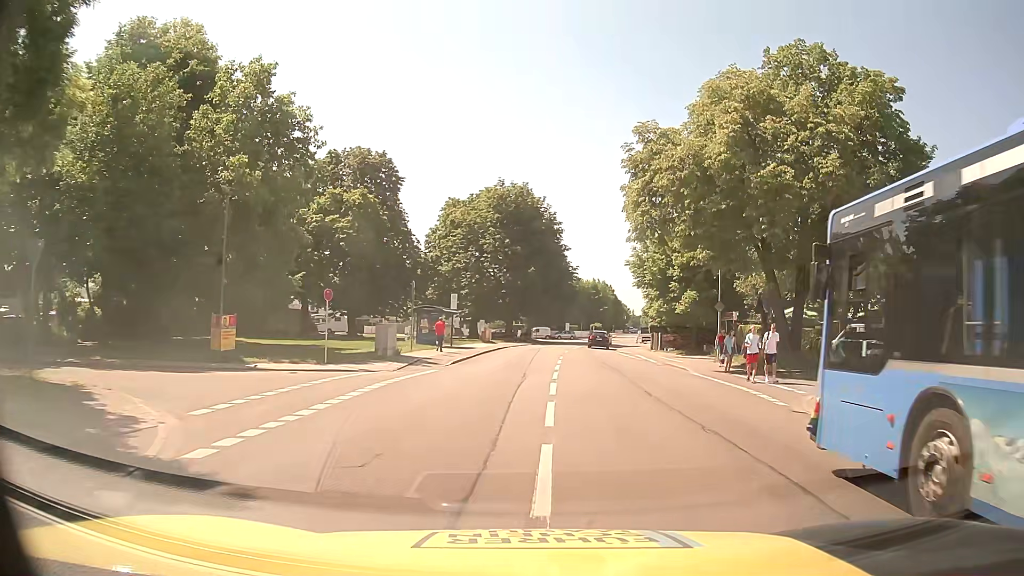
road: secondary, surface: asphalt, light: Day
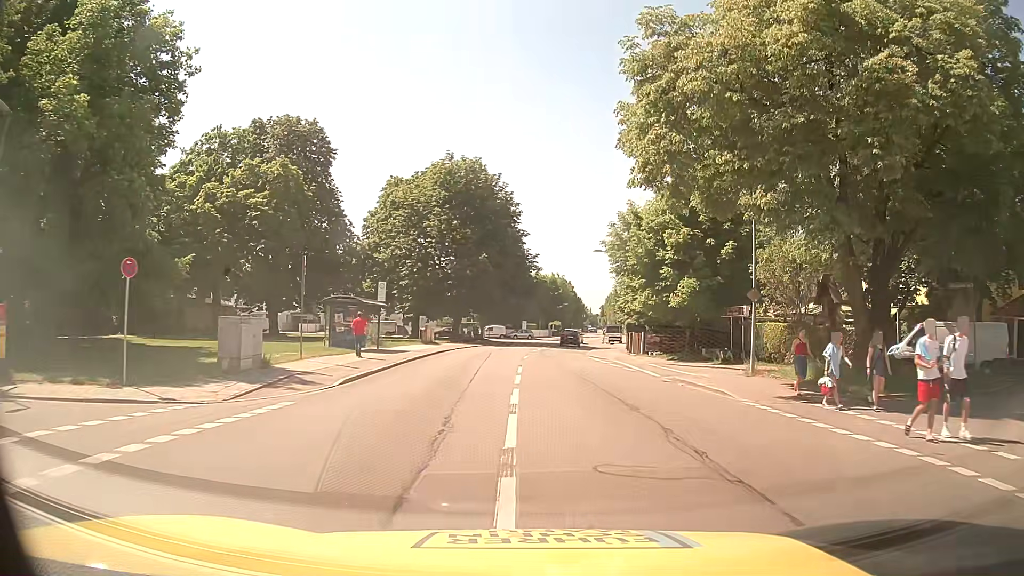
(+0.4, +11.1) m; +4°
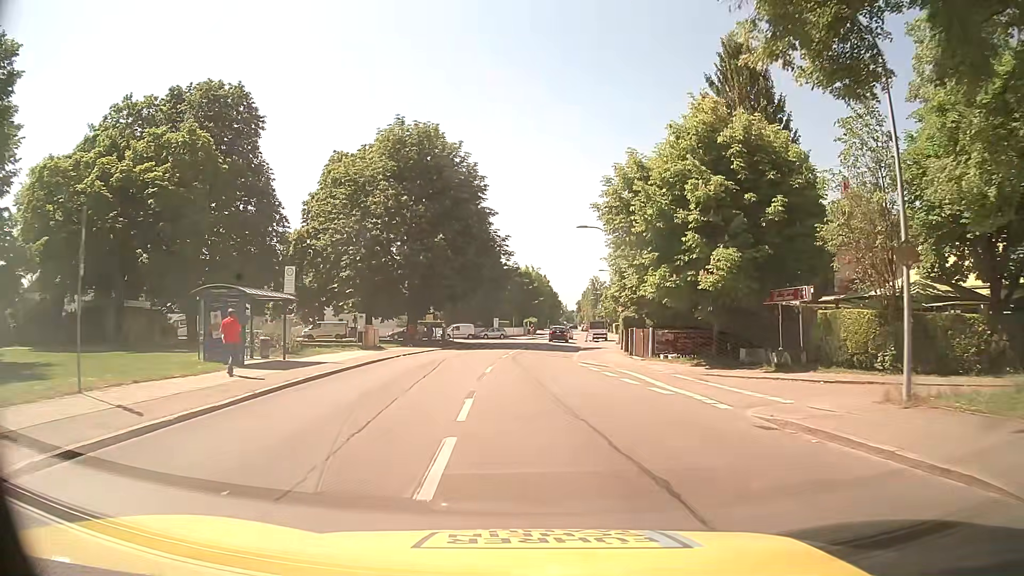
(+0.4, +11.4) m; +3°
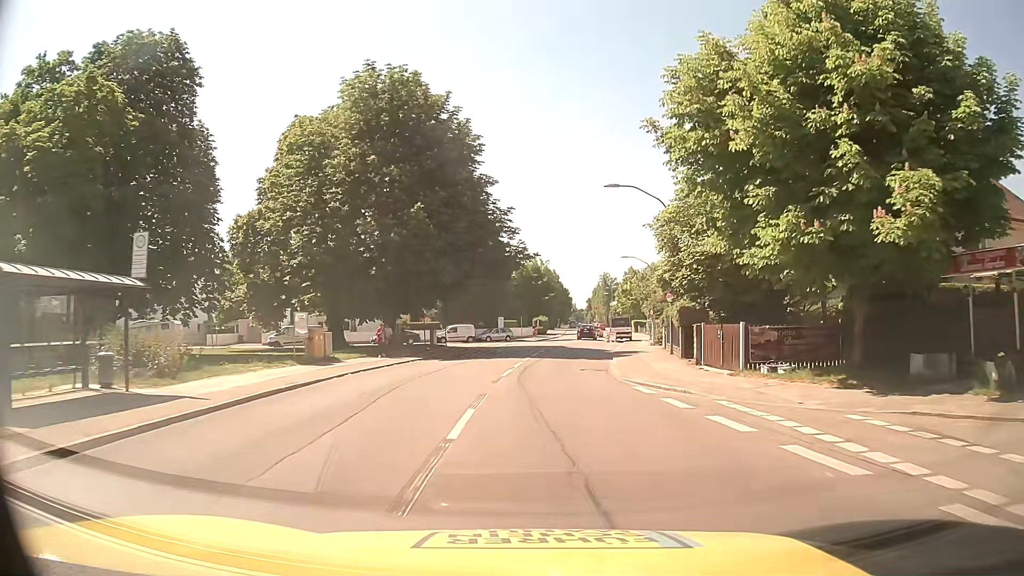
(-0.2, +12.5) m; -1°
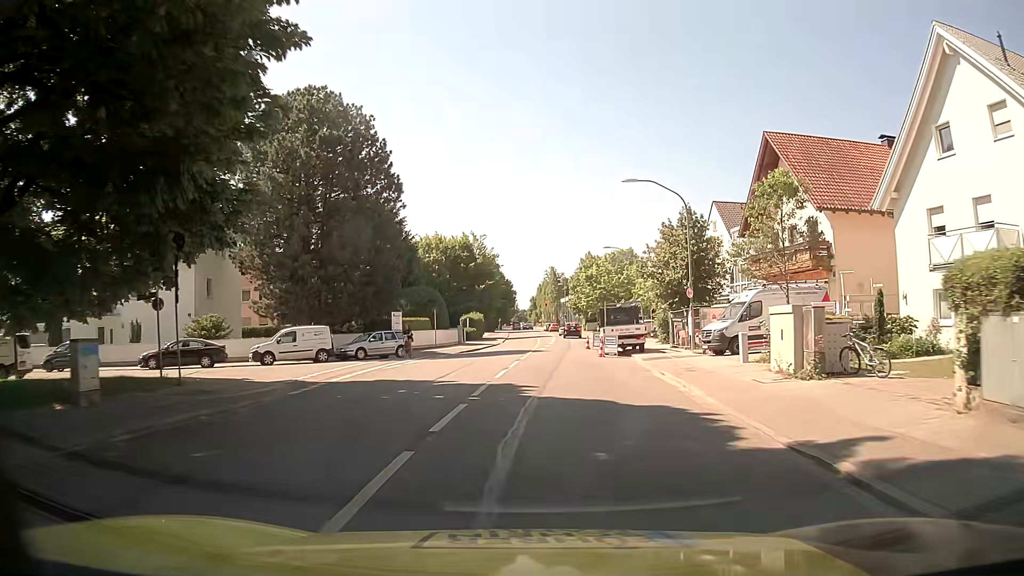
(+1.3, +33.2) m; +5°
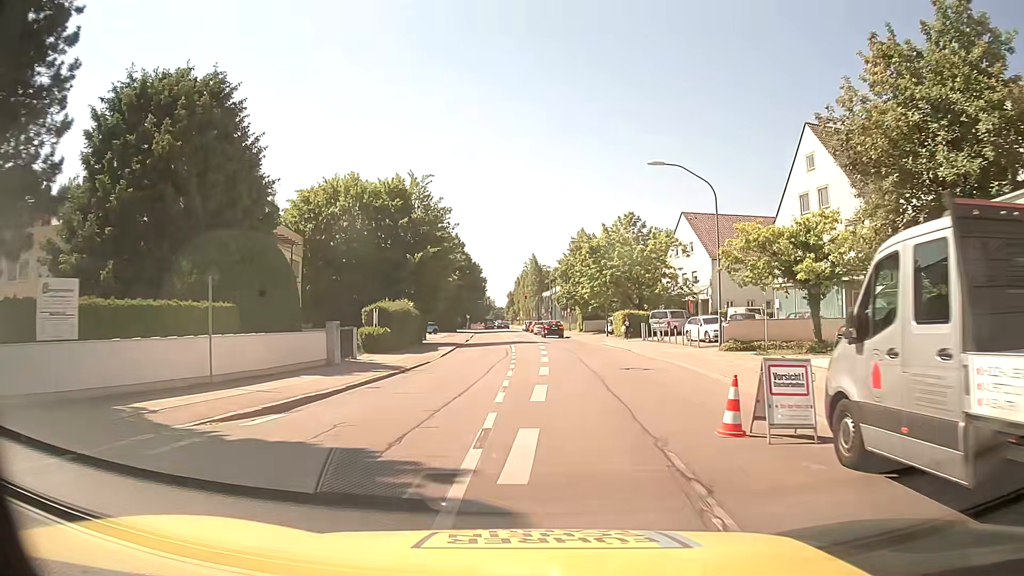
(+0.4, +31.4) m; +1°
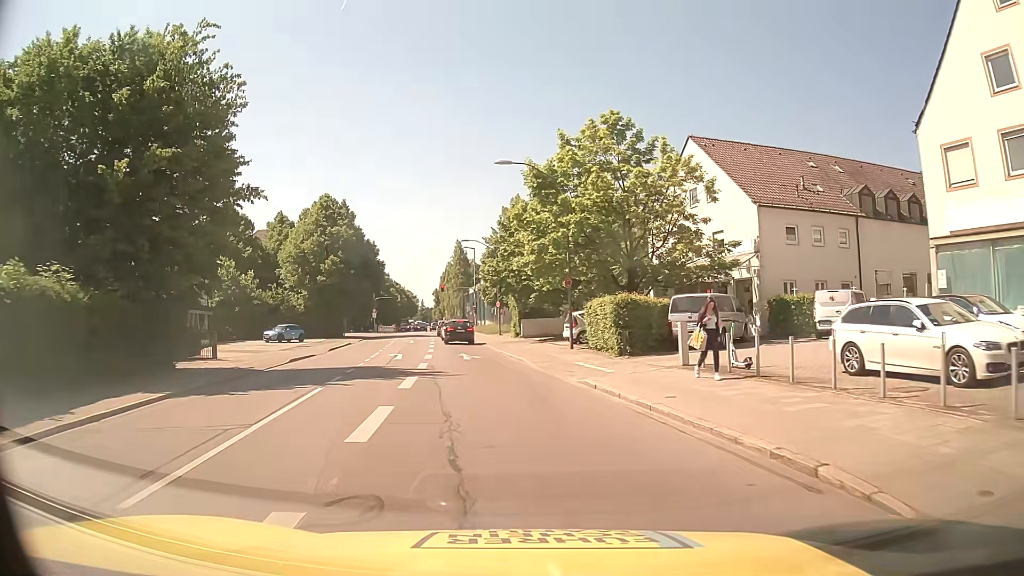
(+1.9, +27.8) m; +6°
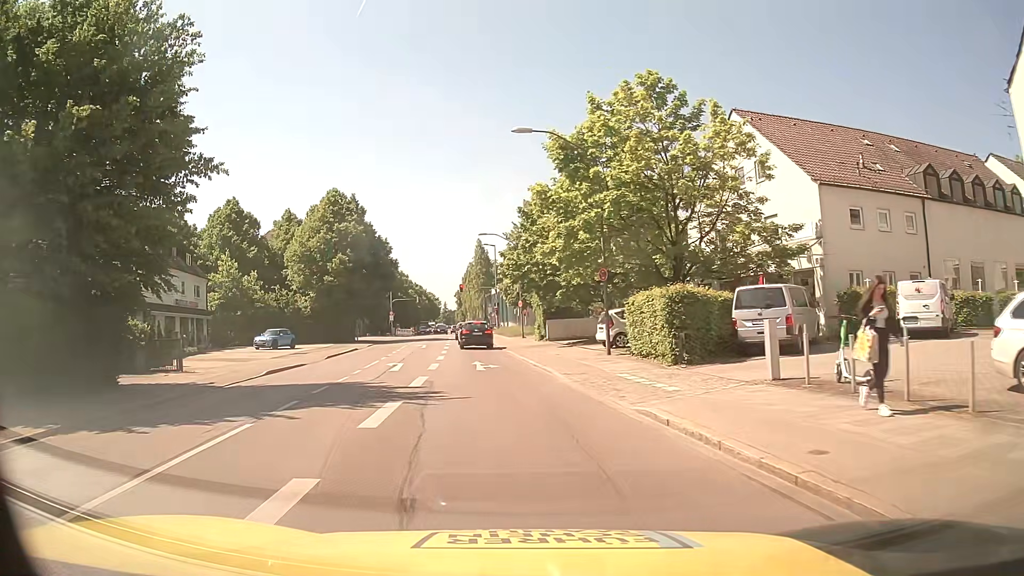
(-0.1, +5.0) m; -3°
(0, +10) (-1, +20) (-2, +30) (-3, +40) (-4, +50) (-5, +60) (-6, +70) (-7, +80) (-8, +90) (-10, +100) m
